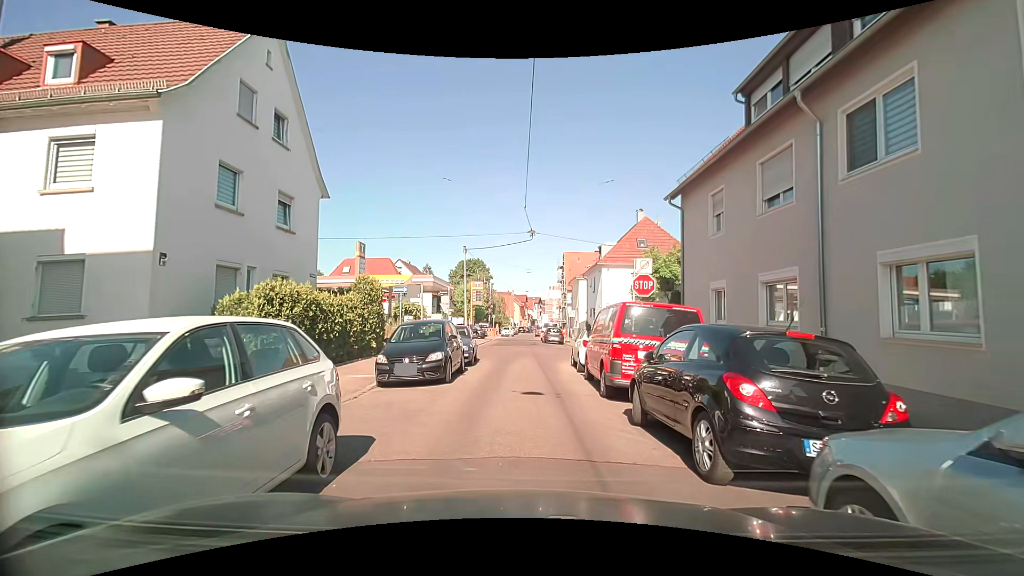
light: Day
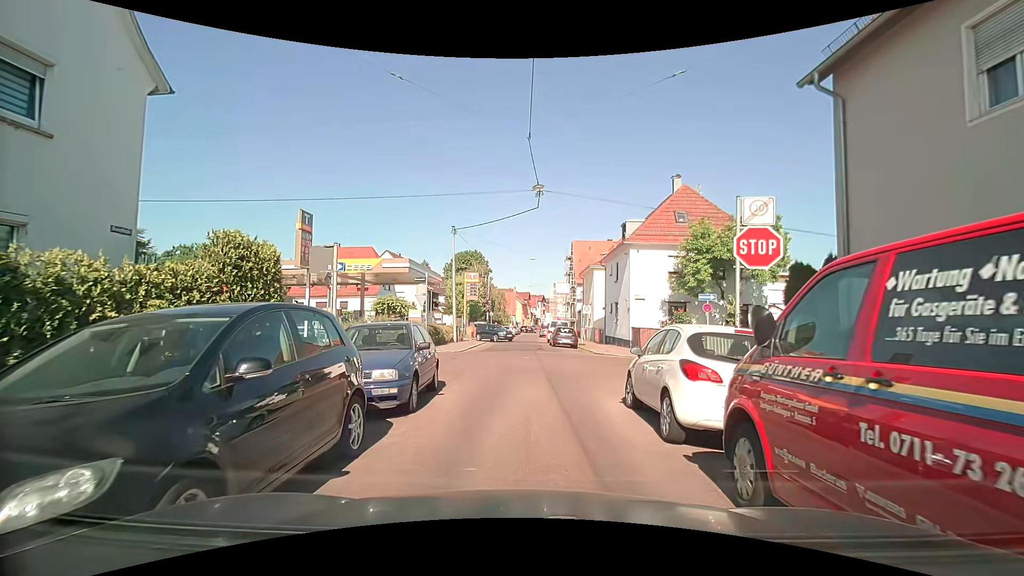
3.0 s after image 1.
(-0.1, +9.5) m; +1°
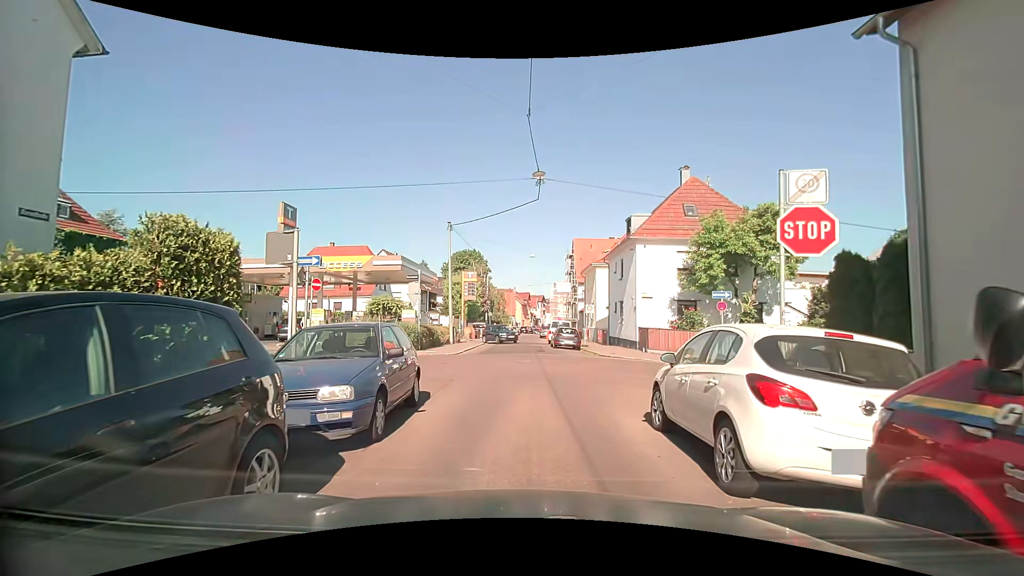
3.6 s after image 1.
(0.0, +1.8) m; -1°
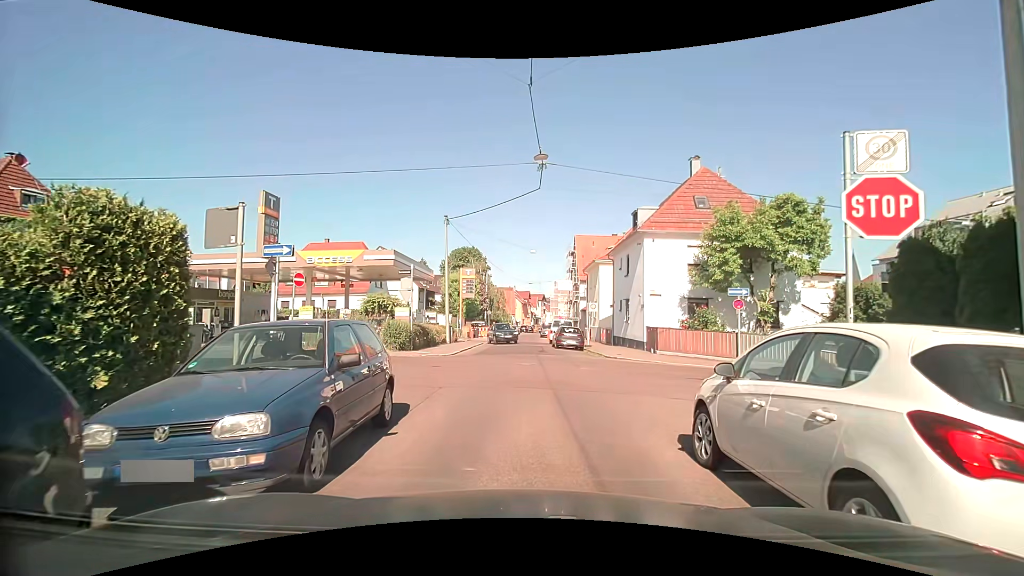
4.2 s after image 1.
(0.0, +1.7) m; -1°
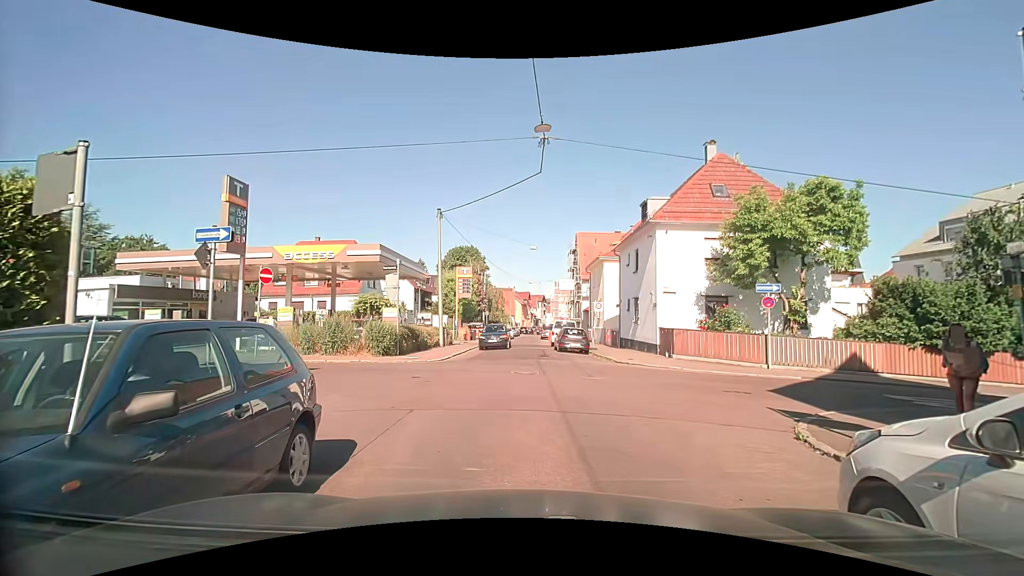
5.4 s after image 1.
(0.0, +2.5) m; +1°
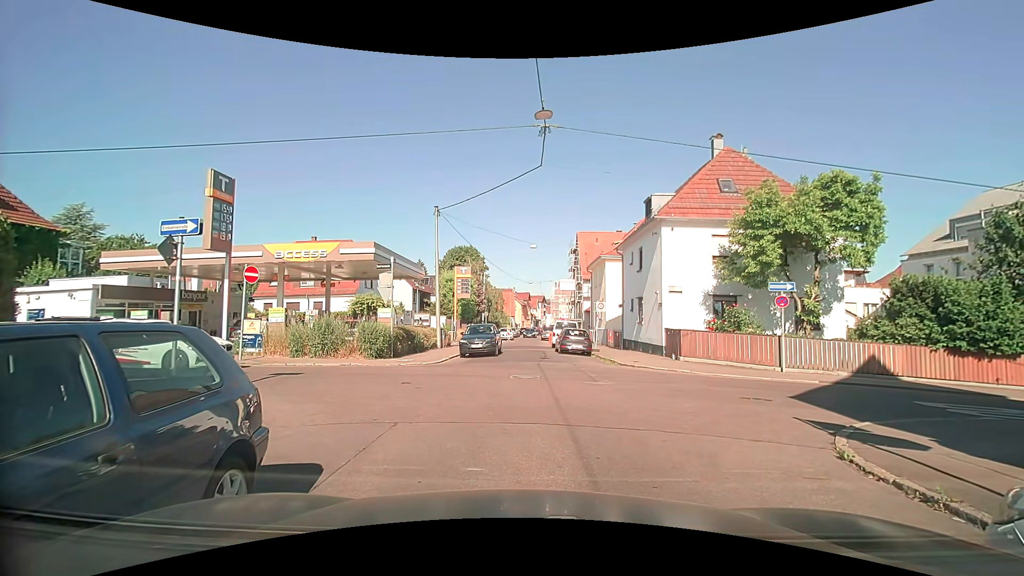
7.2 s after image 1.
(0.0, +1.0) m; 0°
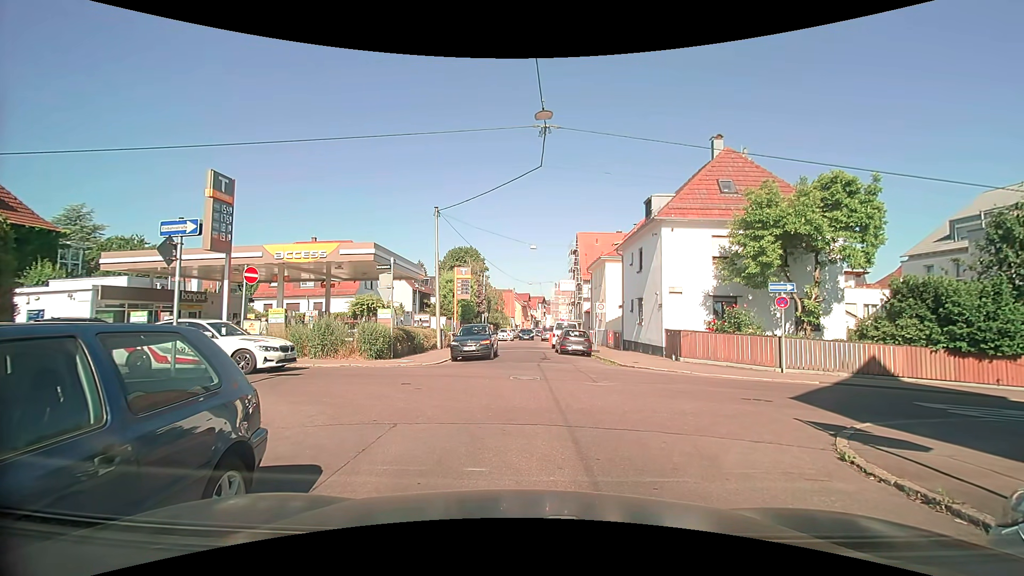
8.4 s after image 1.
(0.0, 0.0) m; 0°
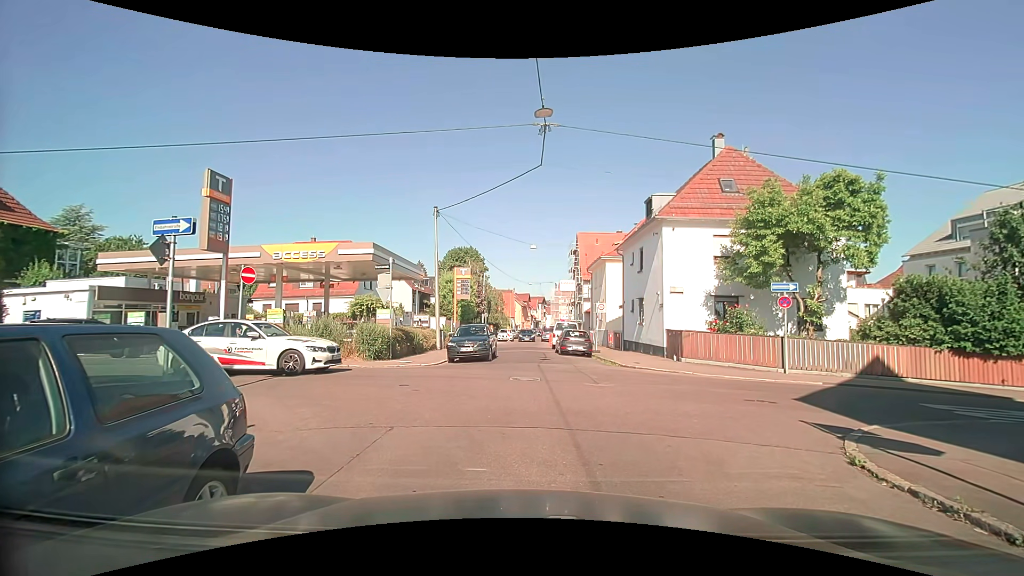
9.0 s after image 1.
(0.0, +0.2) m; 0°
